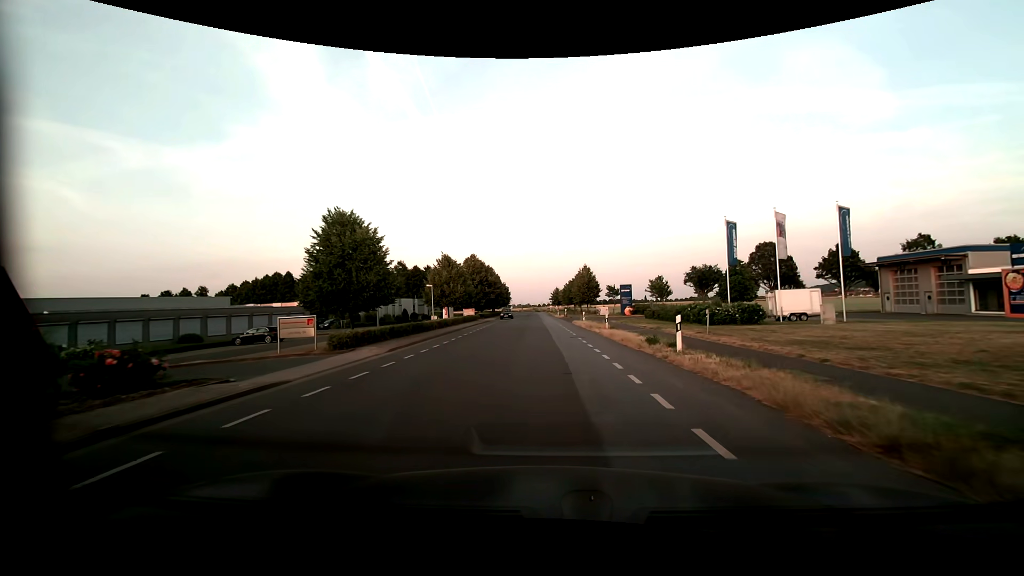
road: unclassified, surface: asphalt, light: Day
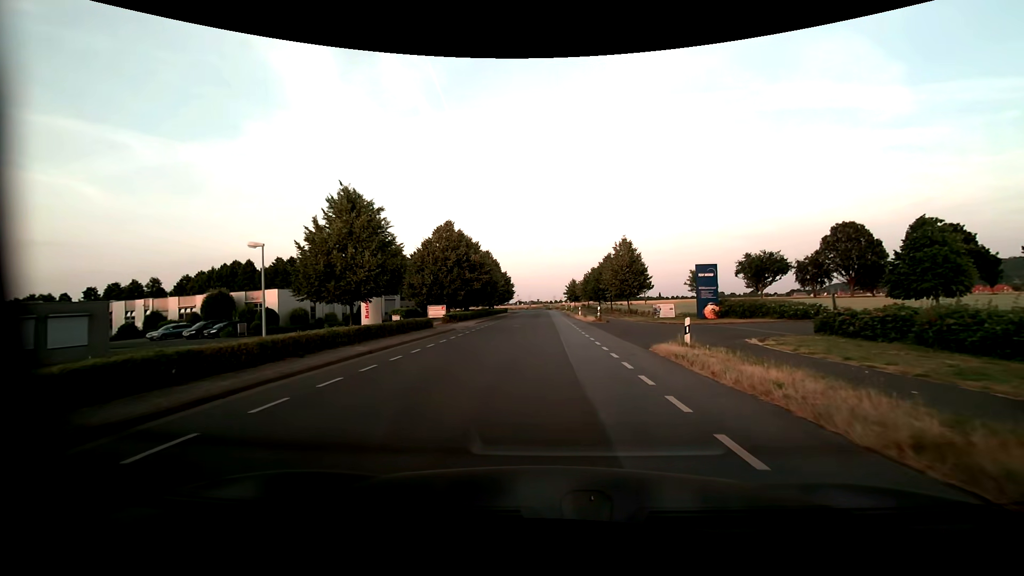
(-0.2, +28.4) m; -1°
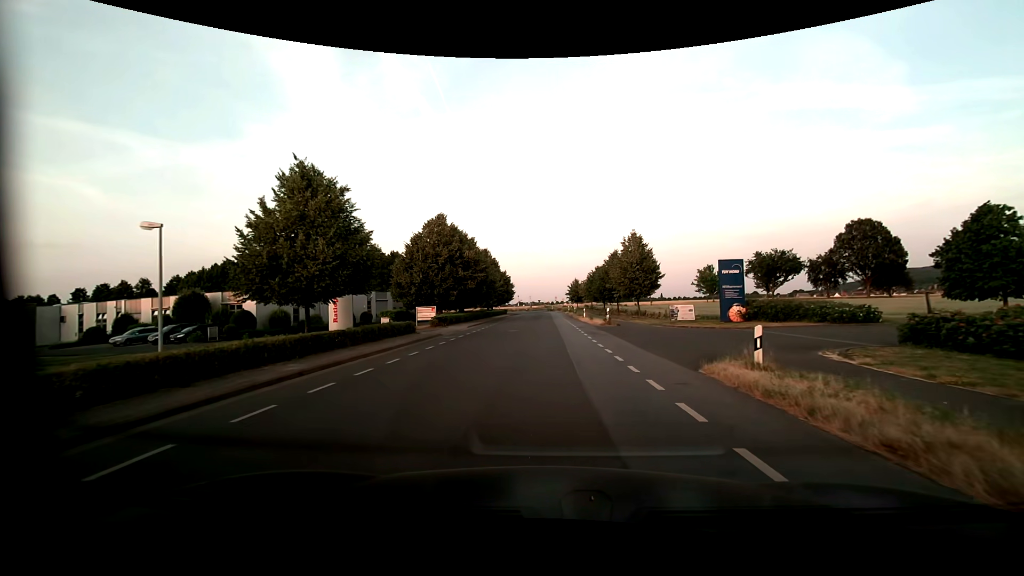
(0.0, +4.5) m; 0°
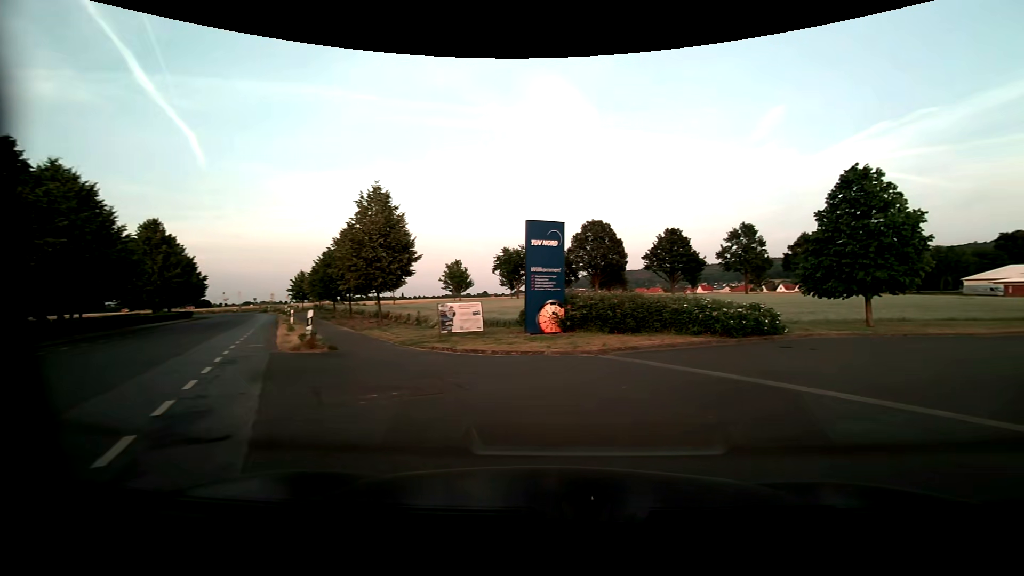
(+2.2, +17.3) m; +29°
